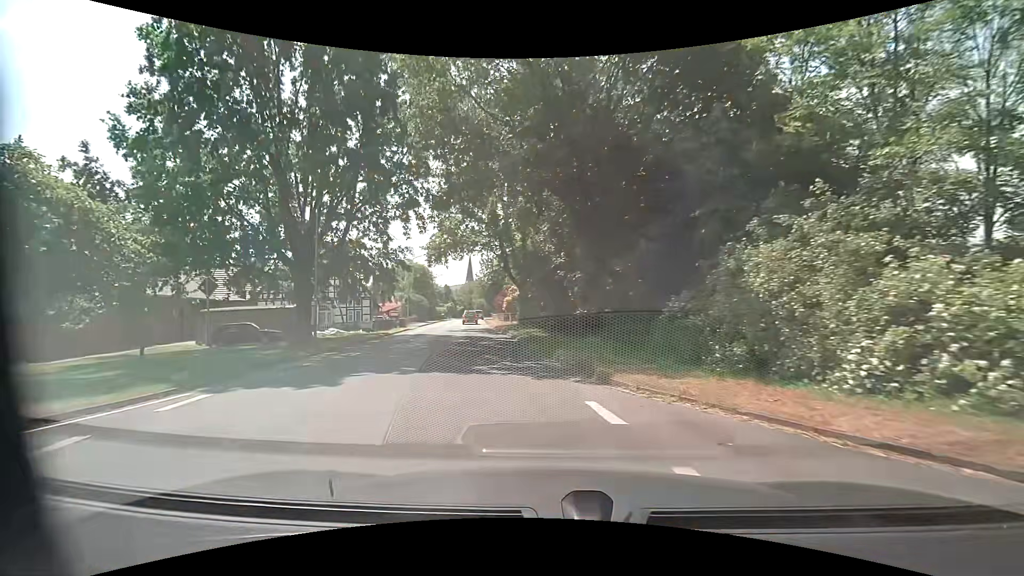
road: tertiary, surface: asphalt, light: Day
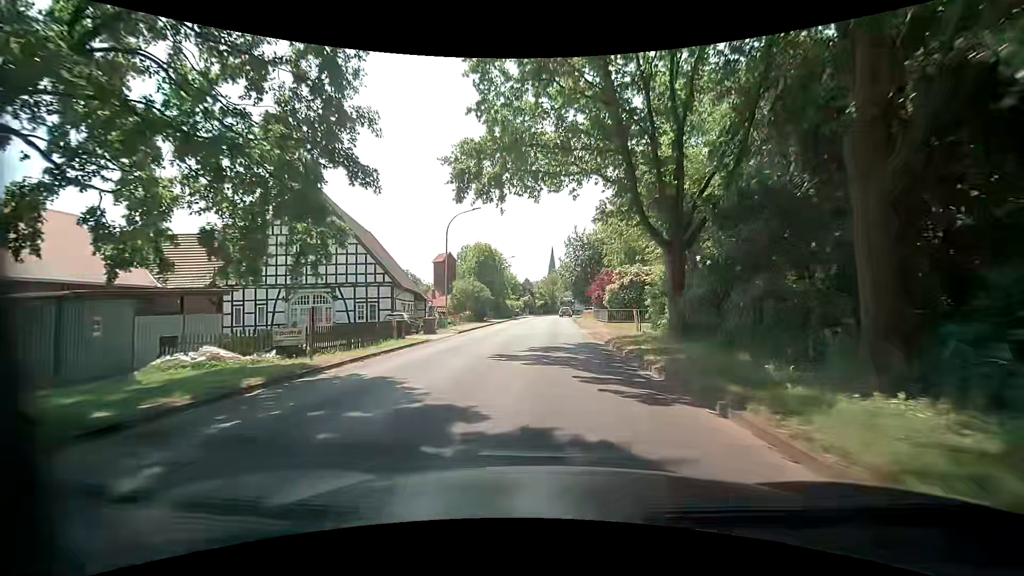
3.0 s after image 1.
(-3.5, +23.8) m; -10°
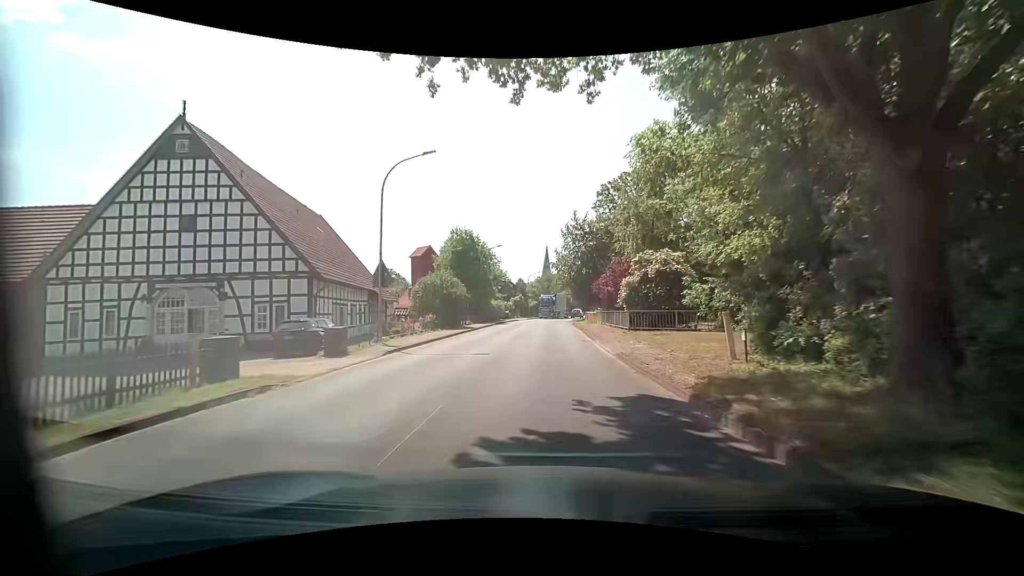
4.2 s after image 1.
(+0.2, +12.1) m; +1°
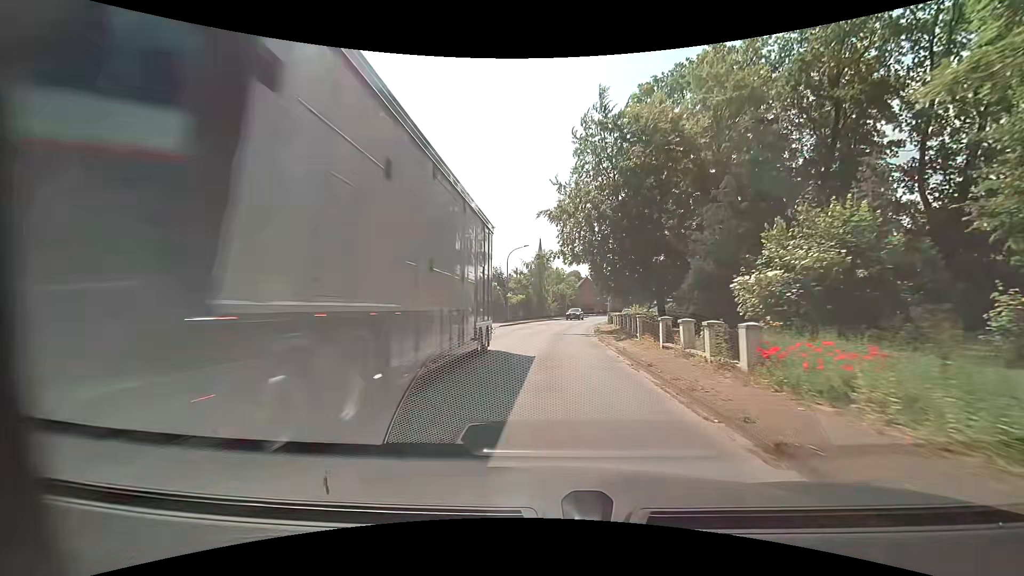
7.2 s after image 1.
(+0.3, +34.5) m; +1°
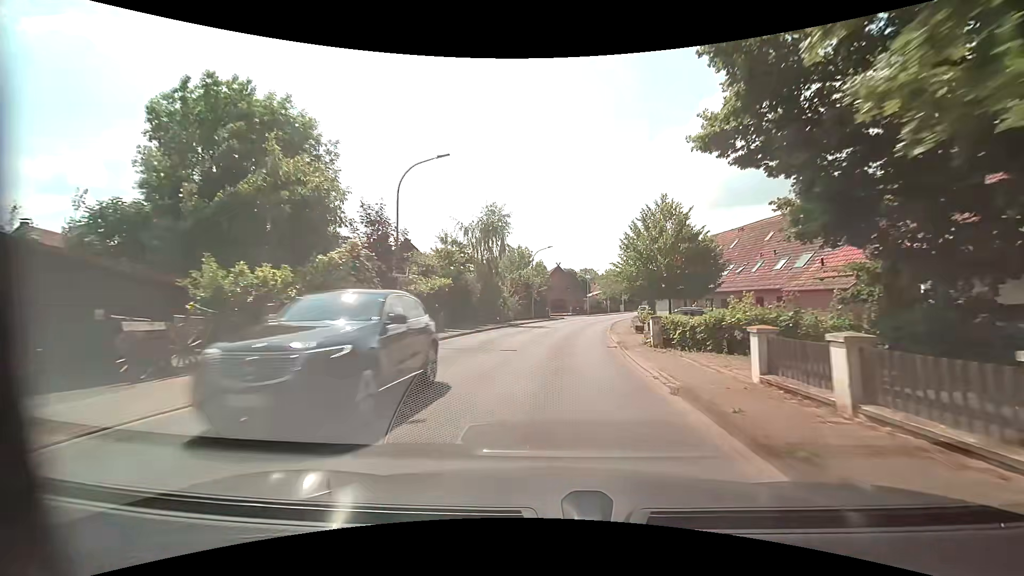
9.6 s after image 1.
(+0.7, +29.6) m; +4°
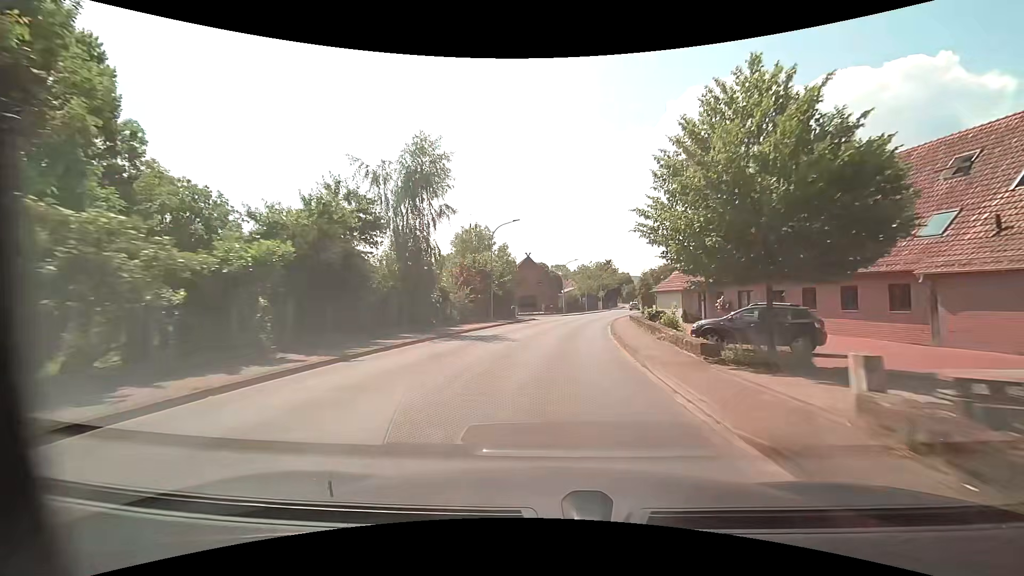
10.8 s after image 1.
(+0.4, +15.2) m; +3°
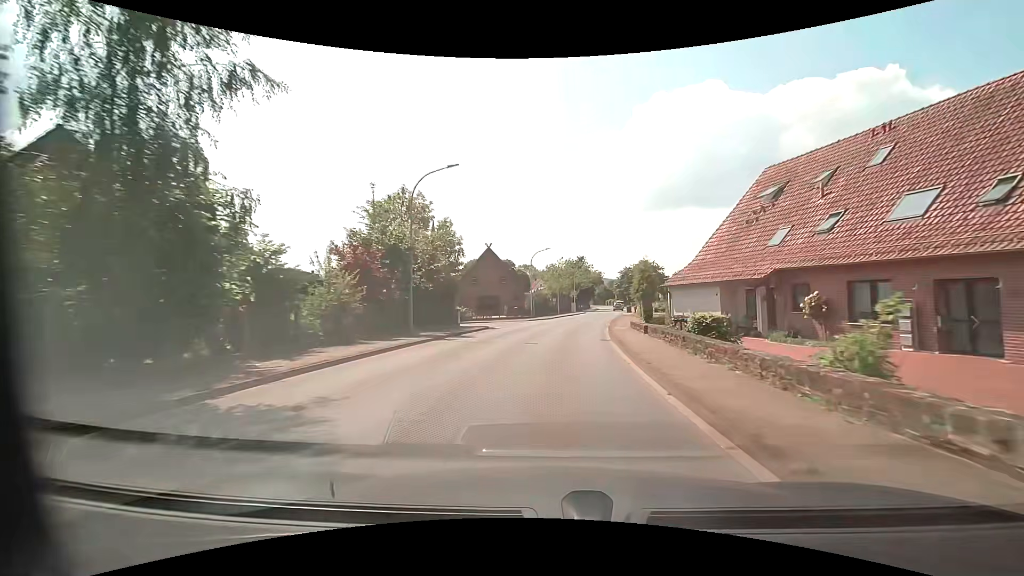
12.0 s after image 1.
(+0.5, +15.4) m; +4°
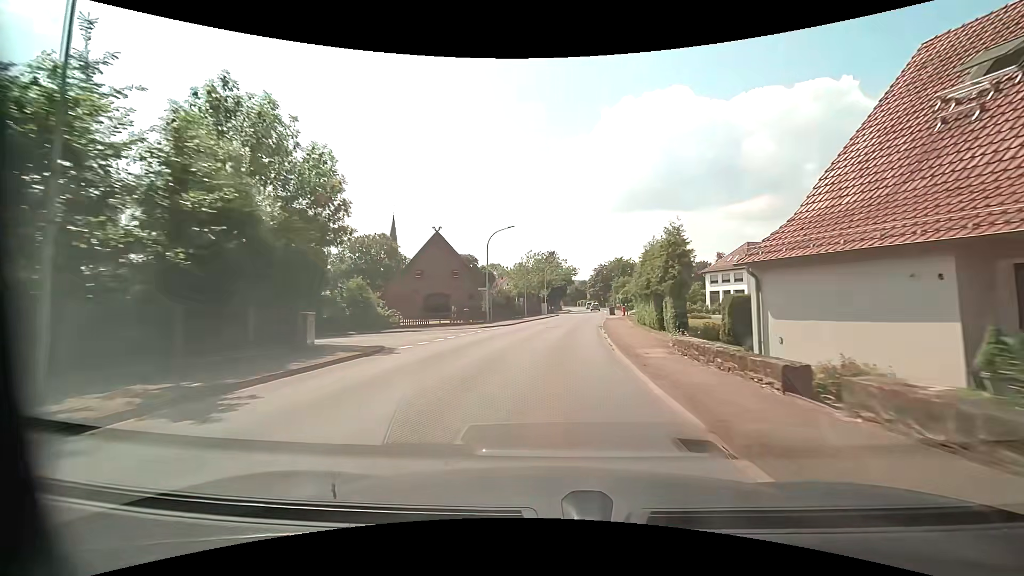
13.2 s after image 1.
(+0.5, +15.7) m; +3°
(0, +10) (+1, +20) (+2, +30) (+3, +40) (+4, +50) (+5, +60) (+7, +70) (+8, +80) (+9, +89) (+10, +99) m
